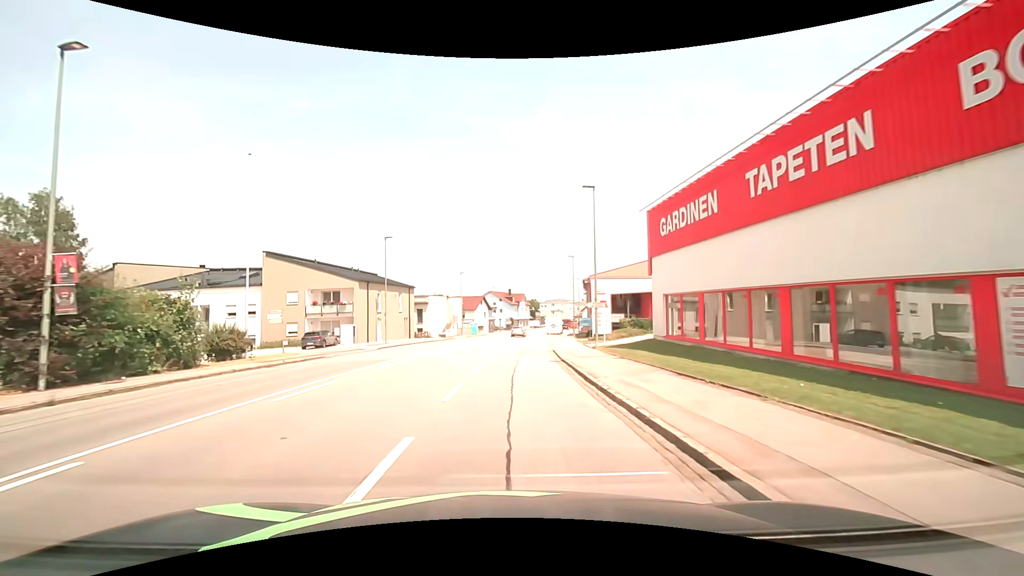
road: tertiary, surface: asphalt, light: Day
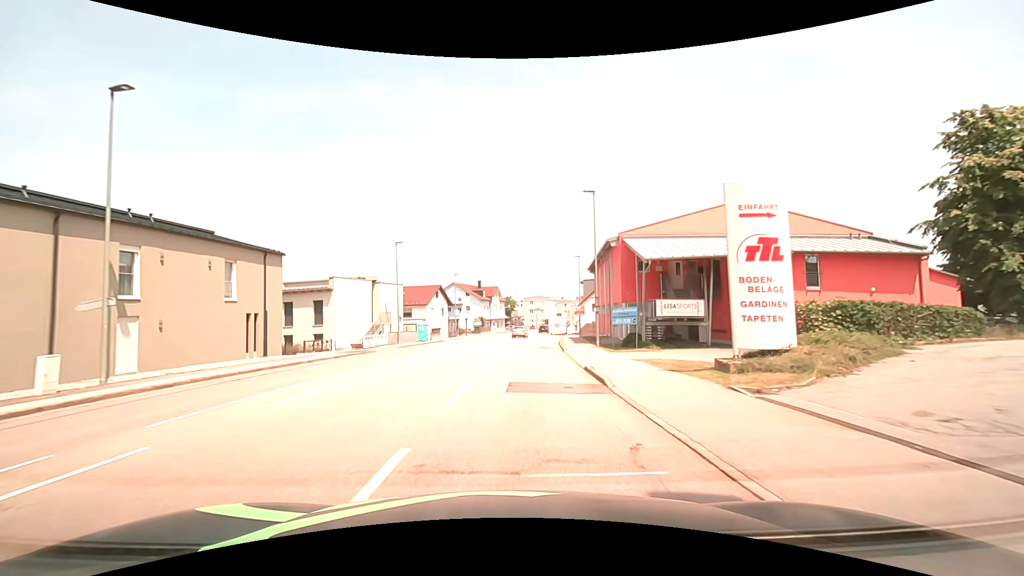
(+0.6, +30.5) m; +3°
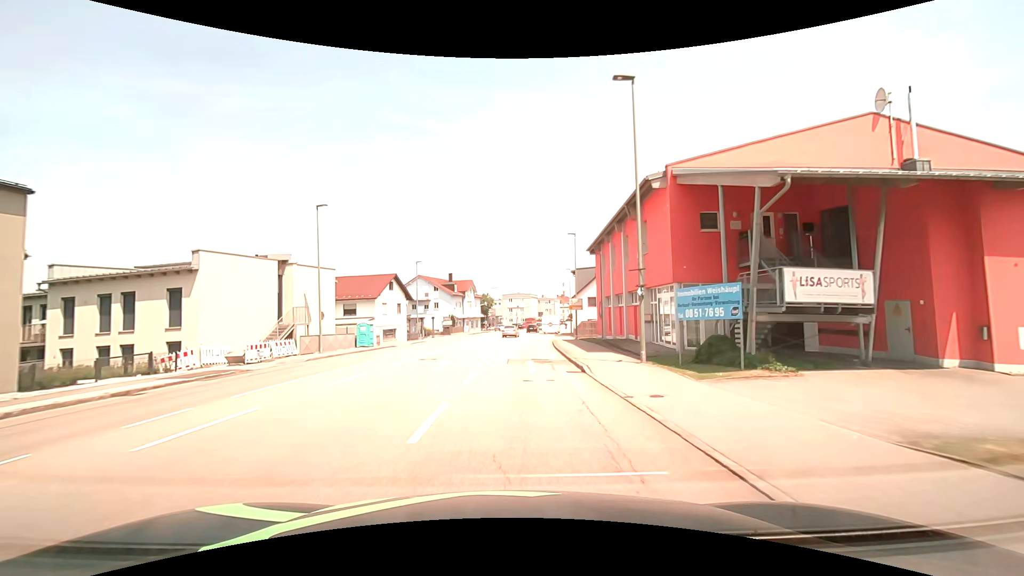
(+0.4, +15.2) m; +3°
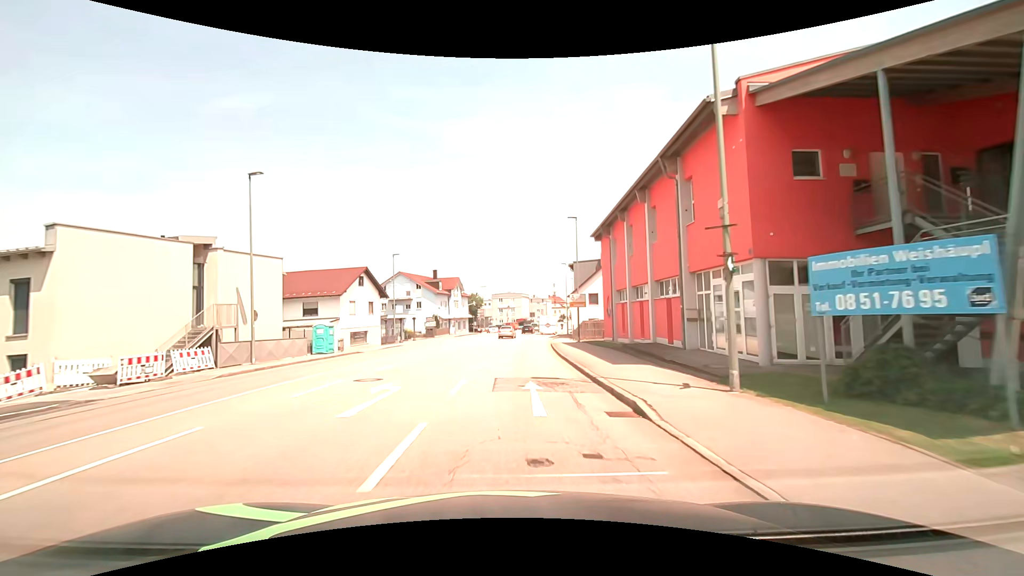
(+0.1, +7.6) m; +1°
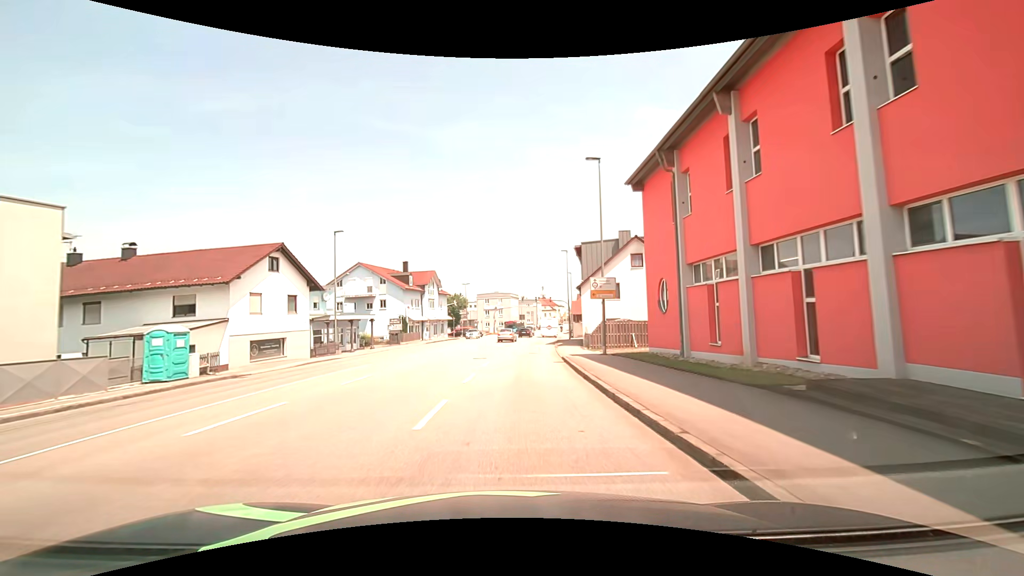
(+0.1, +15.2) m; +1°
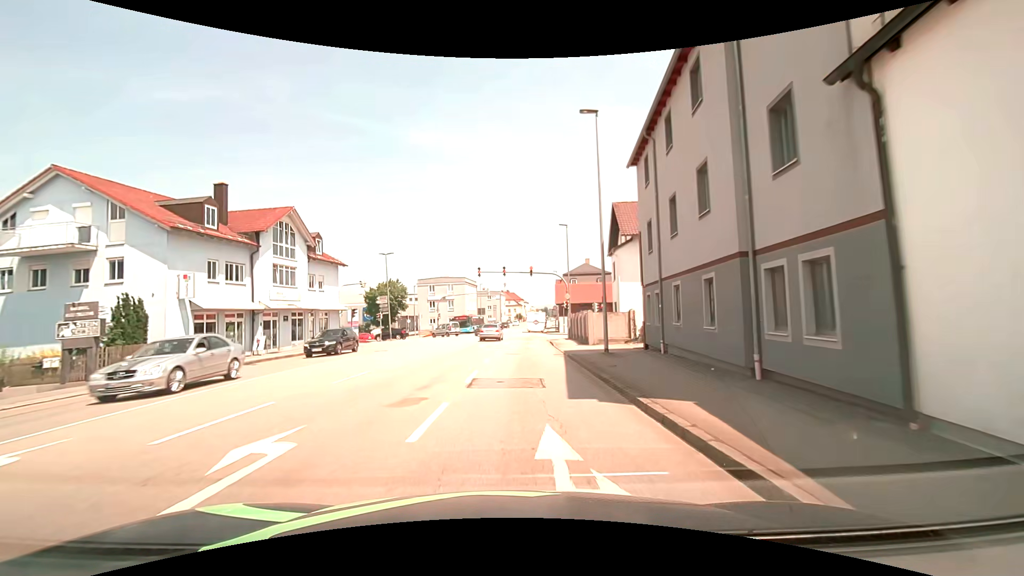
(+1.3, +36.9) m; +4°
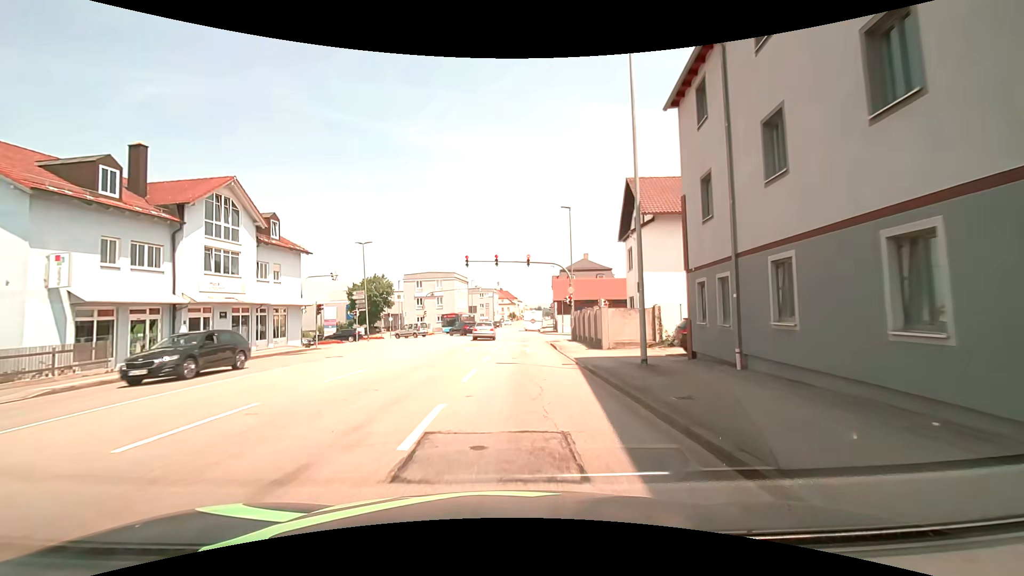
(0.0, +6.4) m; 0°
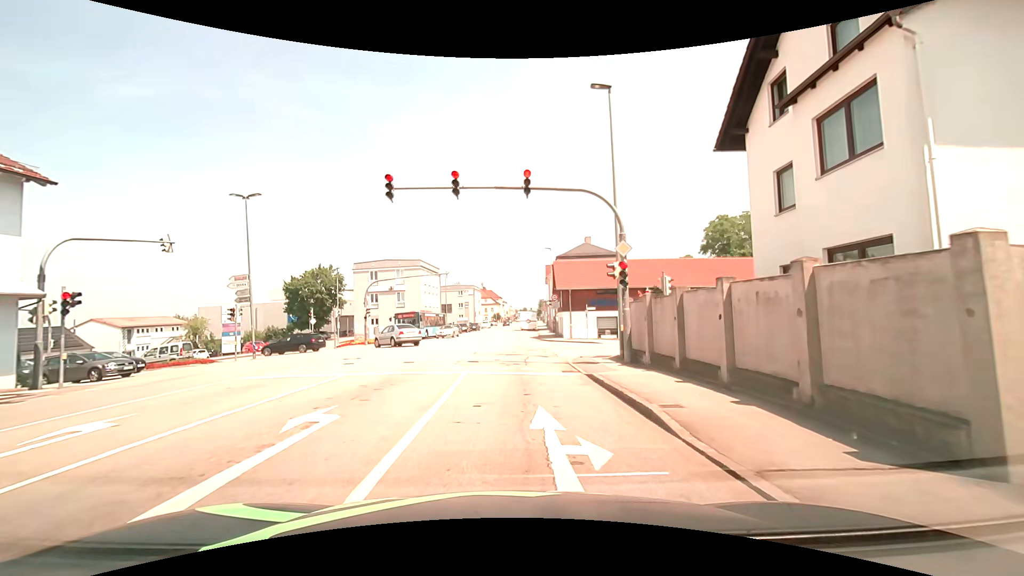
(+0.6, +19.6) m; +2°
(0, +10) (0, +20) (+1, +30) (+1, +40) (+2, +50) (+2, +60) (+3, +70) (+4, +80) (+4, +90) (+5, +100) m
